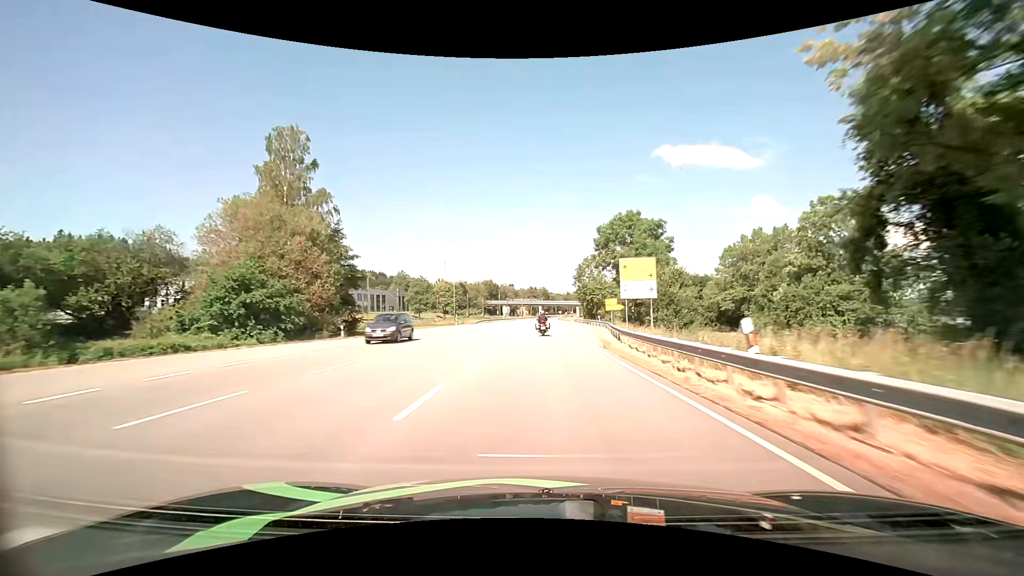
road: primary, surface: asphalt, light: Day
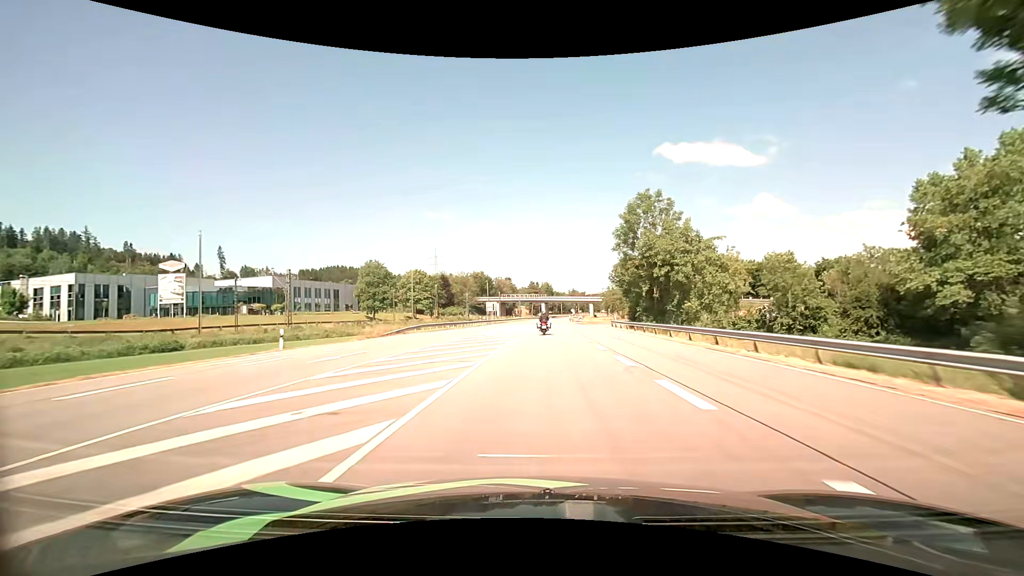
(-0.1, +54.0) m; 0°
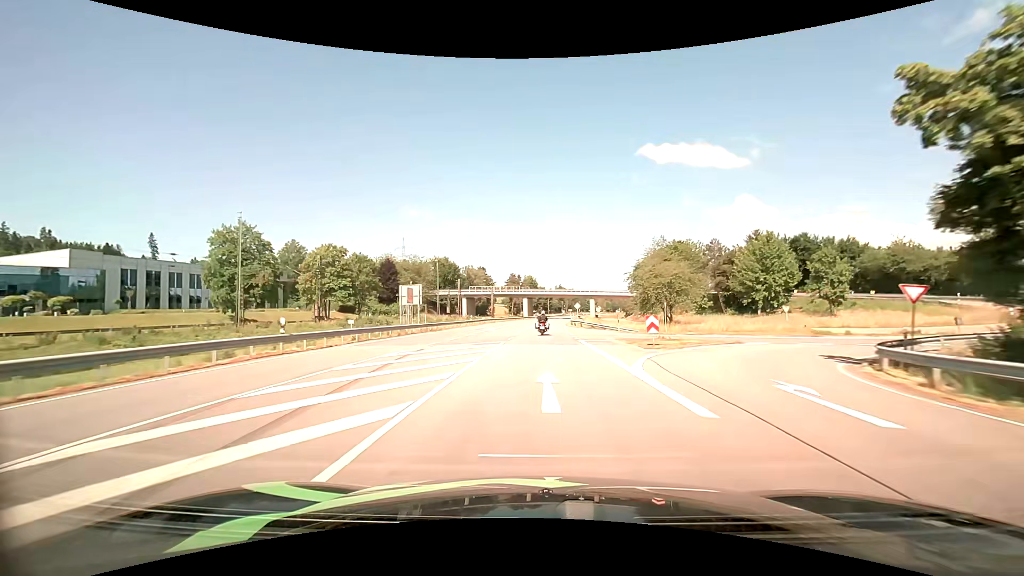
(+0.6, +54.5) m; +2°
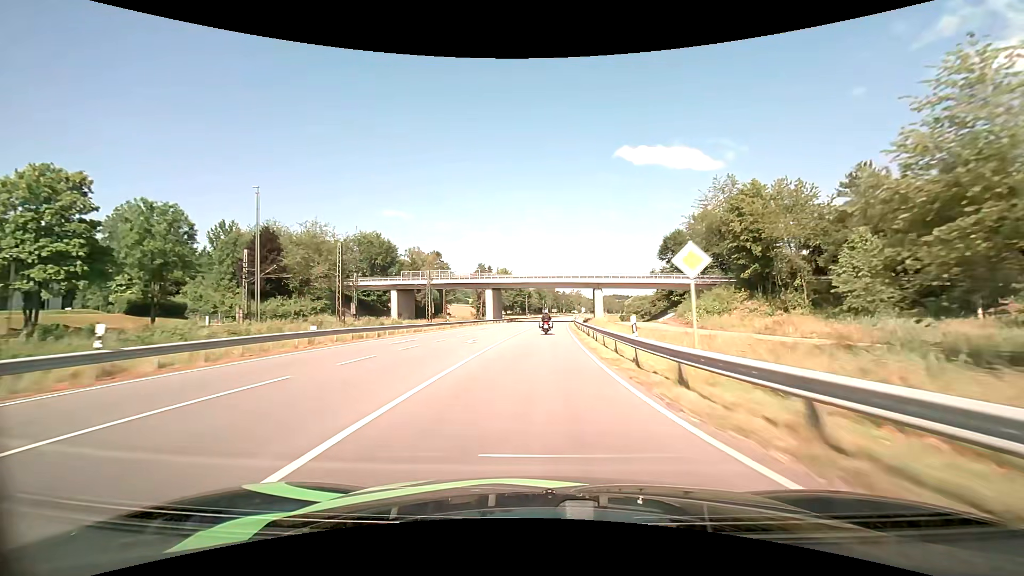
(+1.2, +55.4) m; +2°
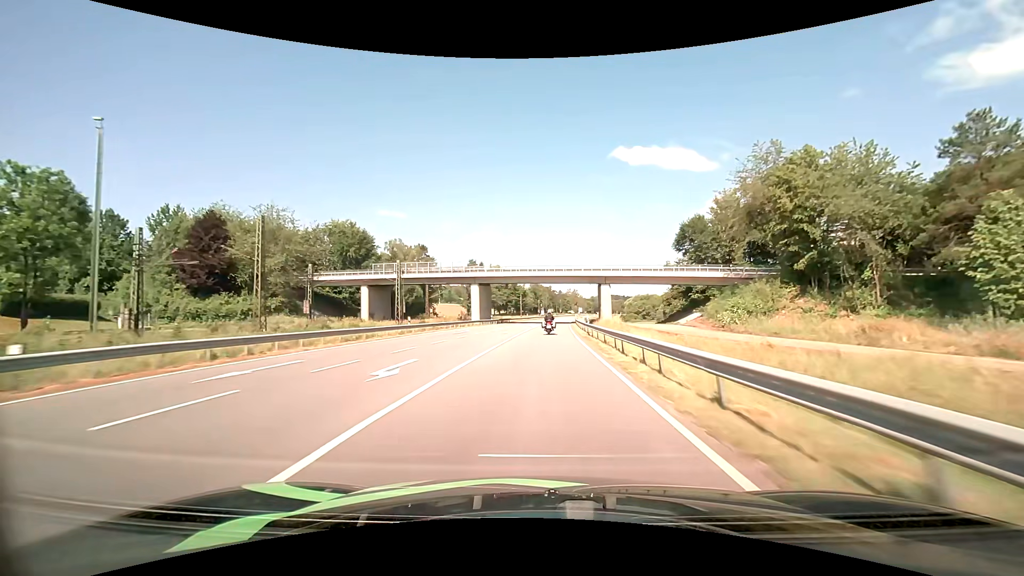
(+0.1, +14.0) m; 0°
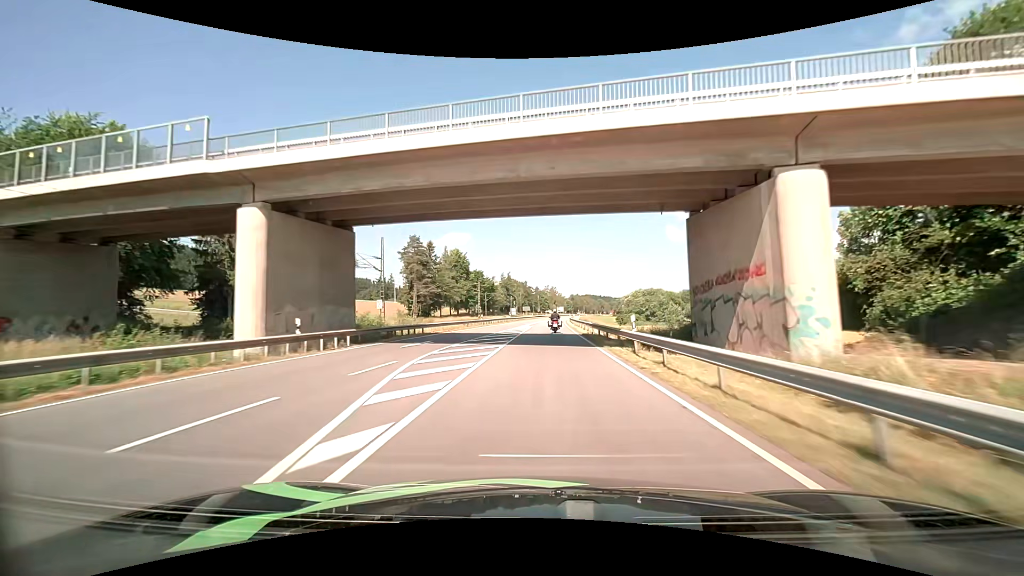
(+1.4, +54.8) m; +3°
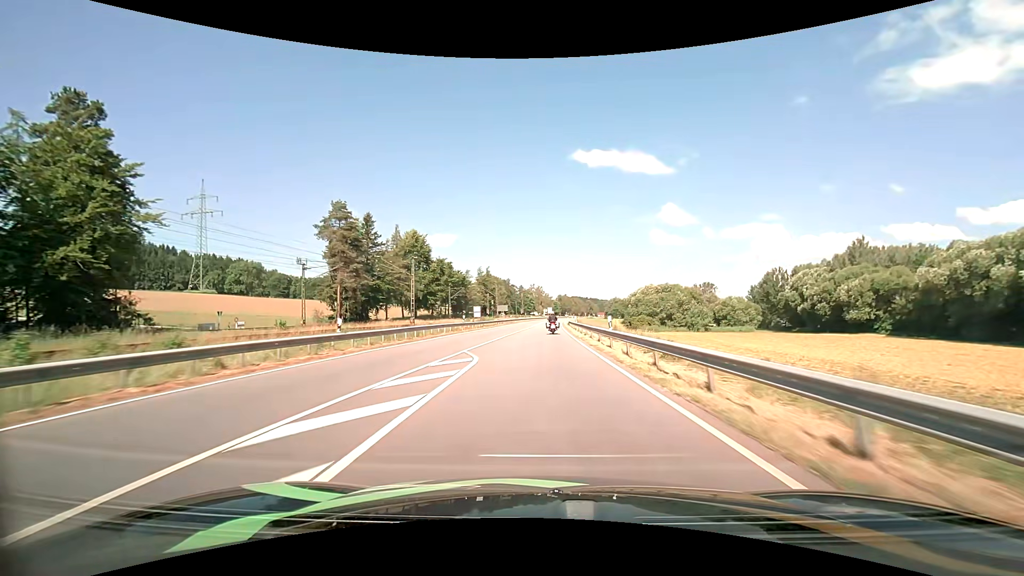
(+0.6, +40.3) m; +2°
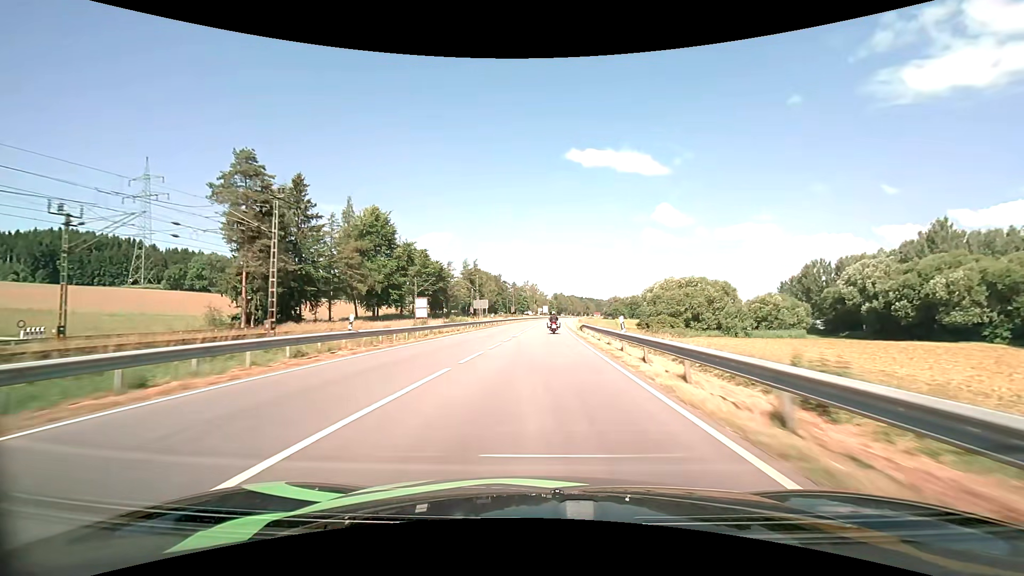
(+0.1, +26.8) m; +1°
(0, +10) (0, +20) (0, +30) (0, +40) (+1, +50) (+1, +60) (+1, +70) (+2, +80) (+2, +90) (+3, +100) m
